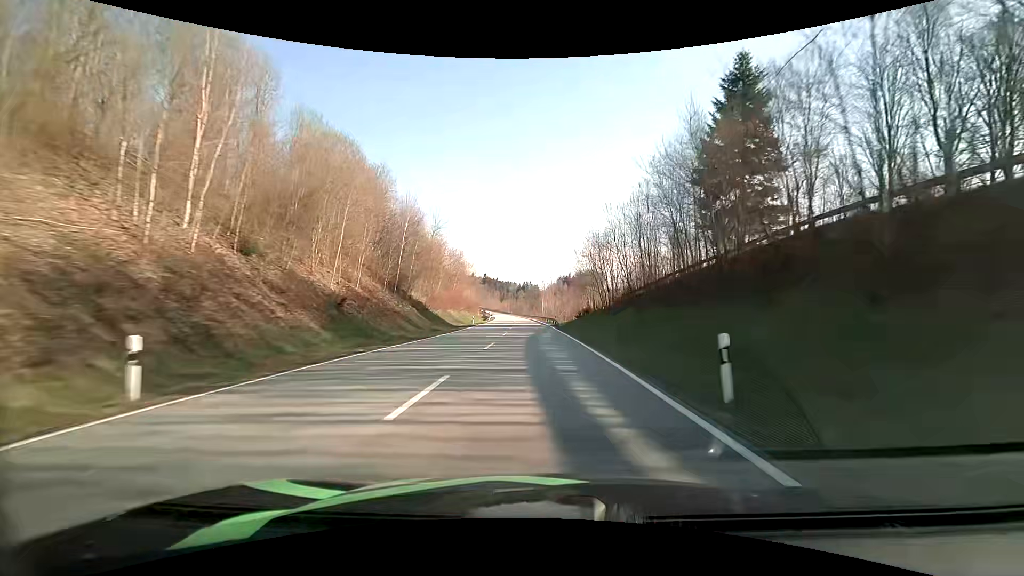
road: primary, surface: asphalt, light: Day
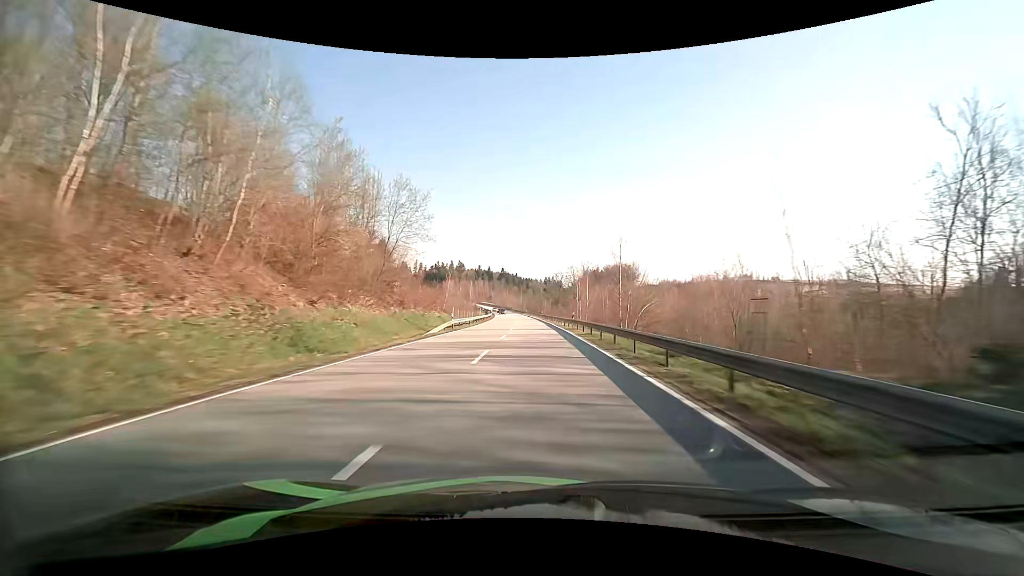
(-1.7, +65.0) m; -3°
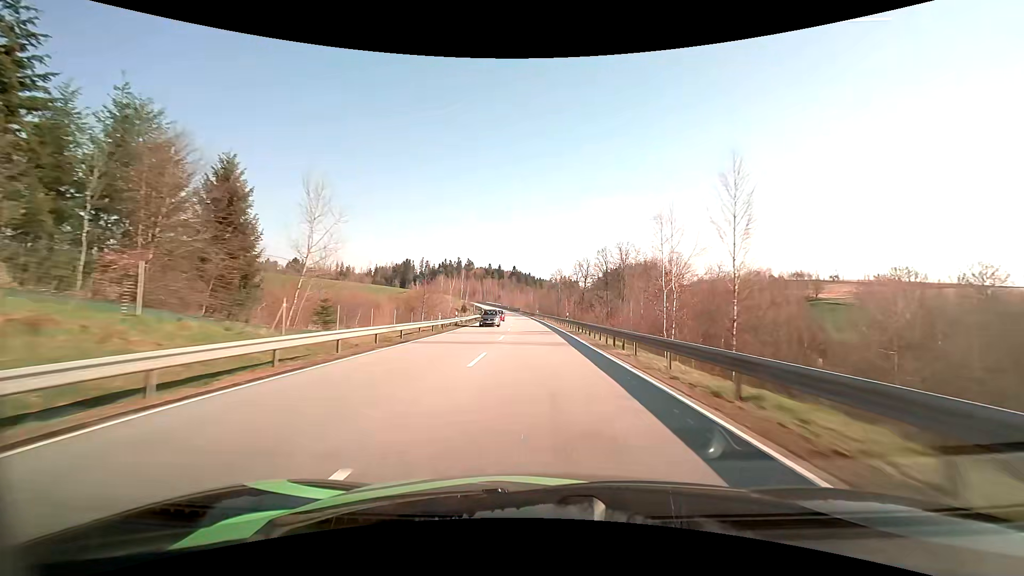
(-0.7, +48.5) m; -2°
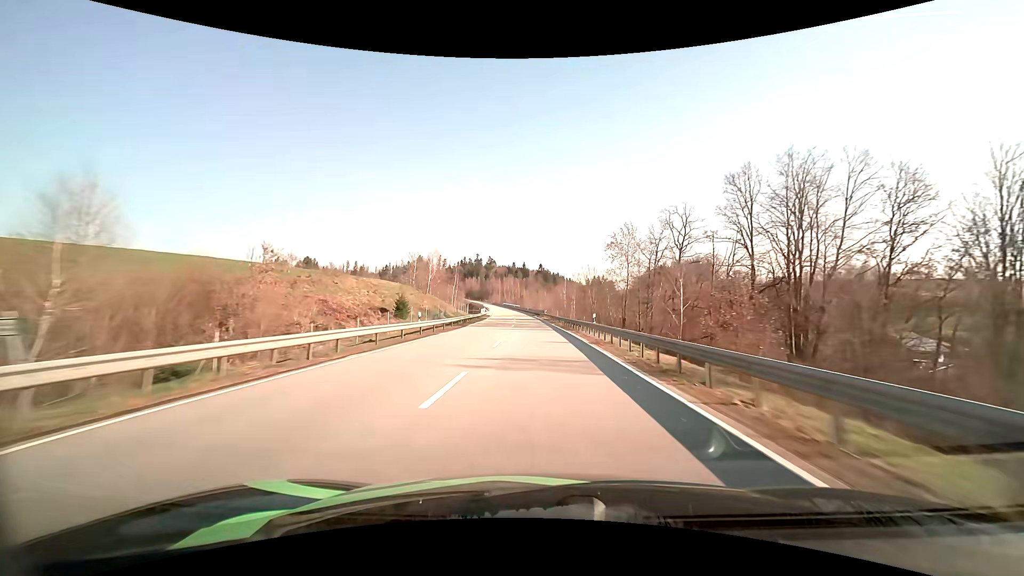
(-1.6, +64.8) m; -3°
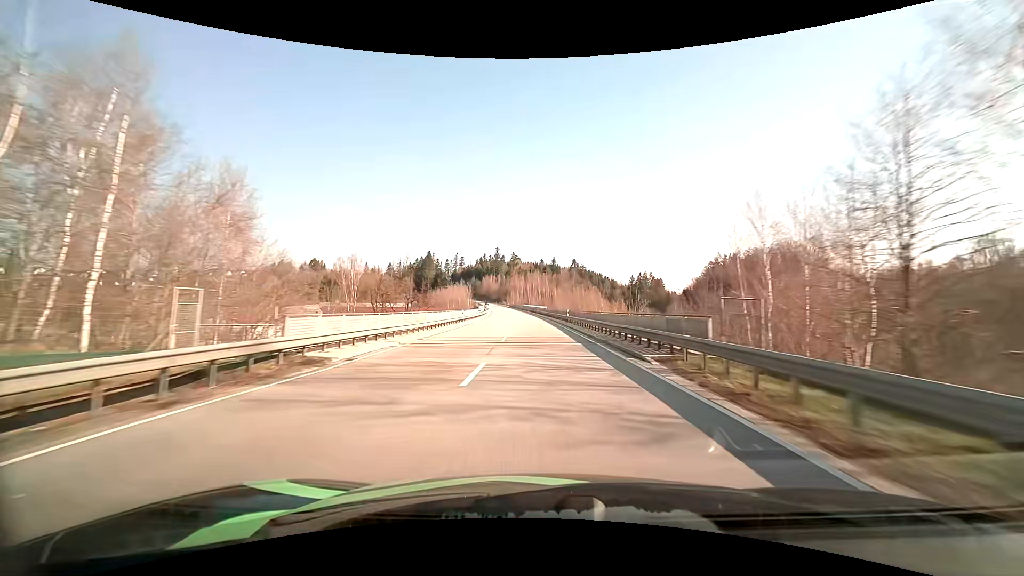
(-2.7, +81.6) m; -3°
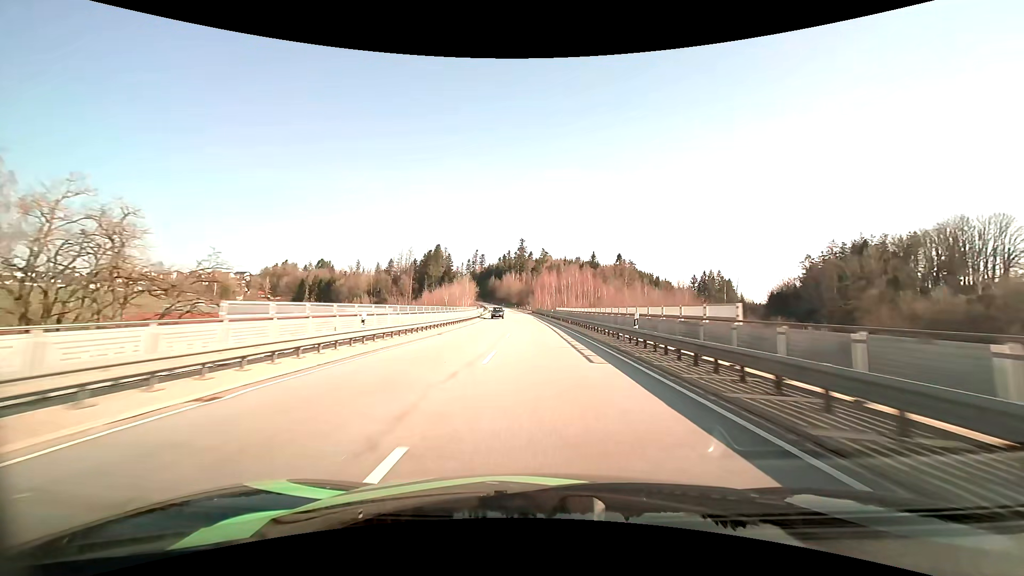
(-2.5, +79.6) m; -4°
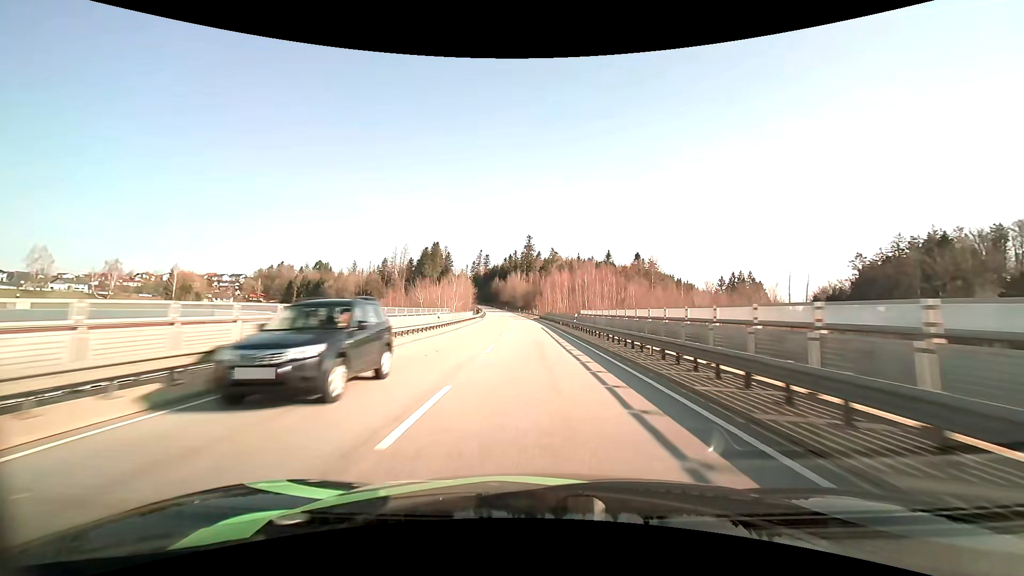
(-0.2, +31.5) m; -1°
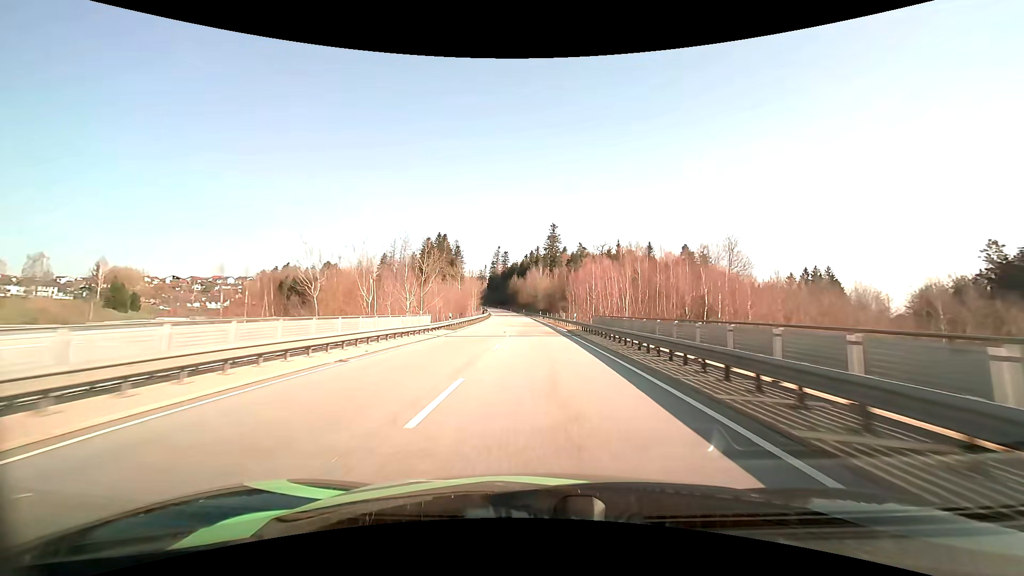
(-1.2, +47.0) m; -3°
(0, +10) (0, +20) (0, +30) (-1, +40) (-1, +50) (-1, +60) (-2, +70) (-2, +80) (-3, +90) (-4, +100) m
